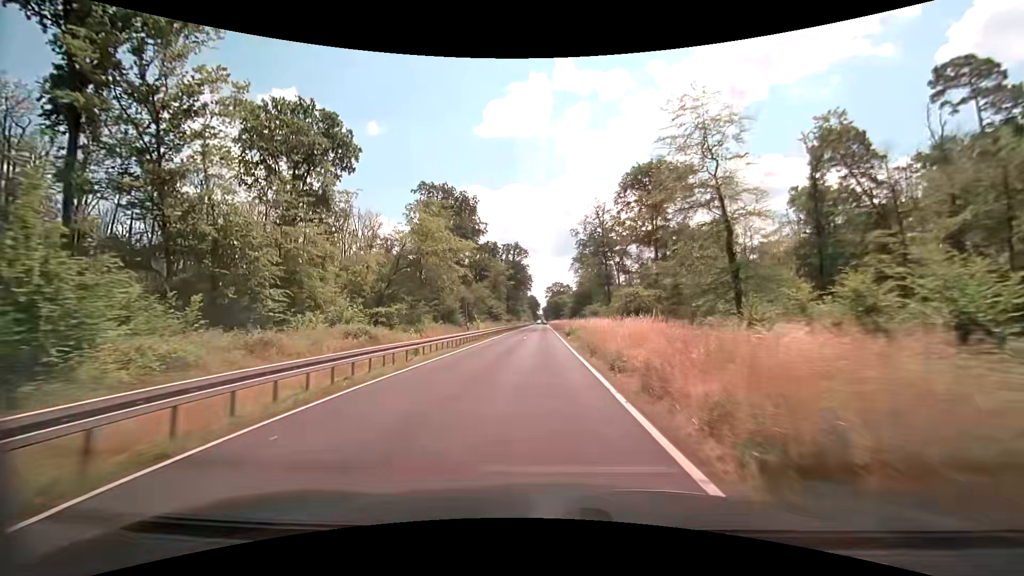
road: secondary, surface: asphalt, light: Day
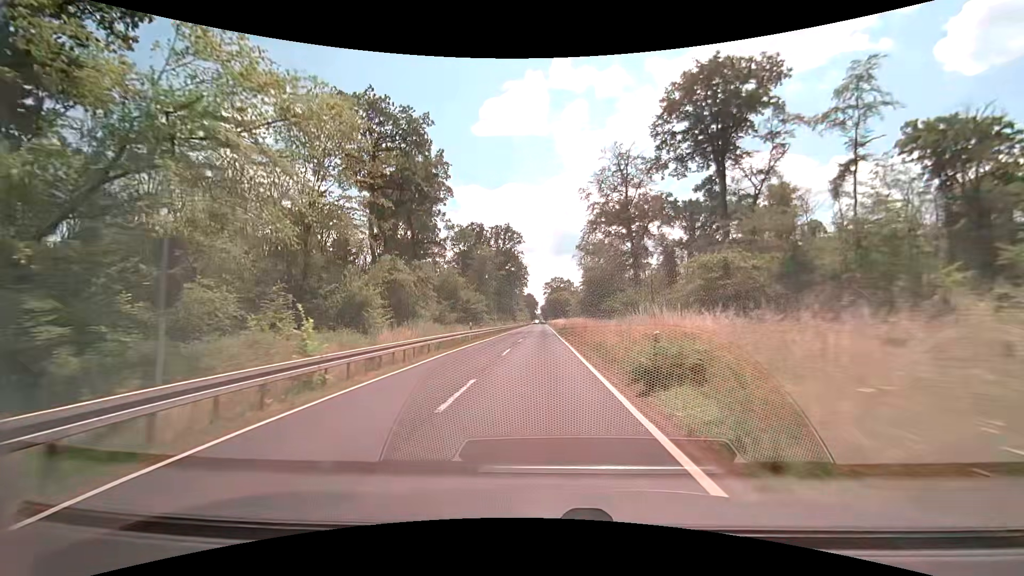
(+0.1, +31.1) m; 0°
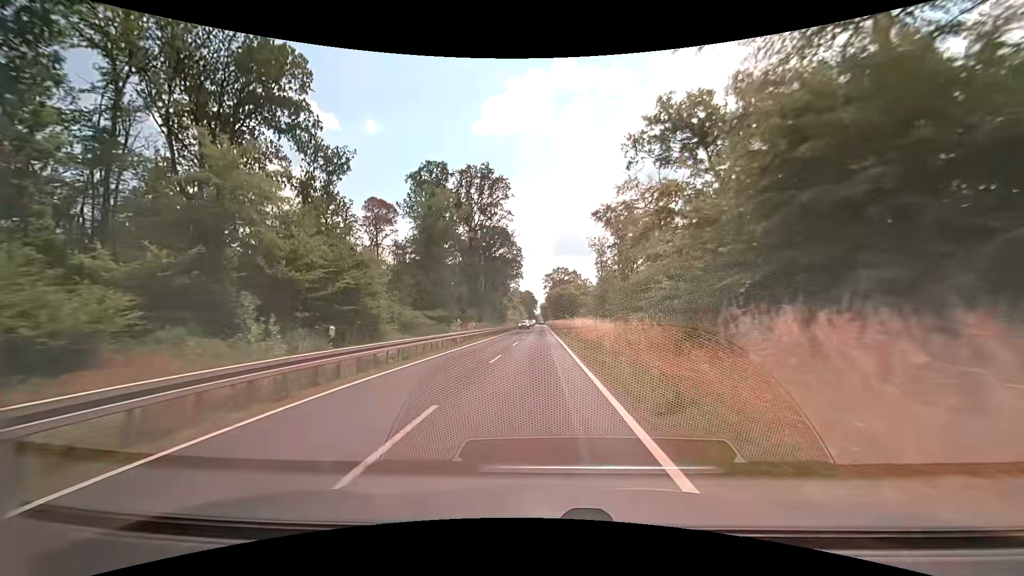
(+0.5, +51.0) m; +1°
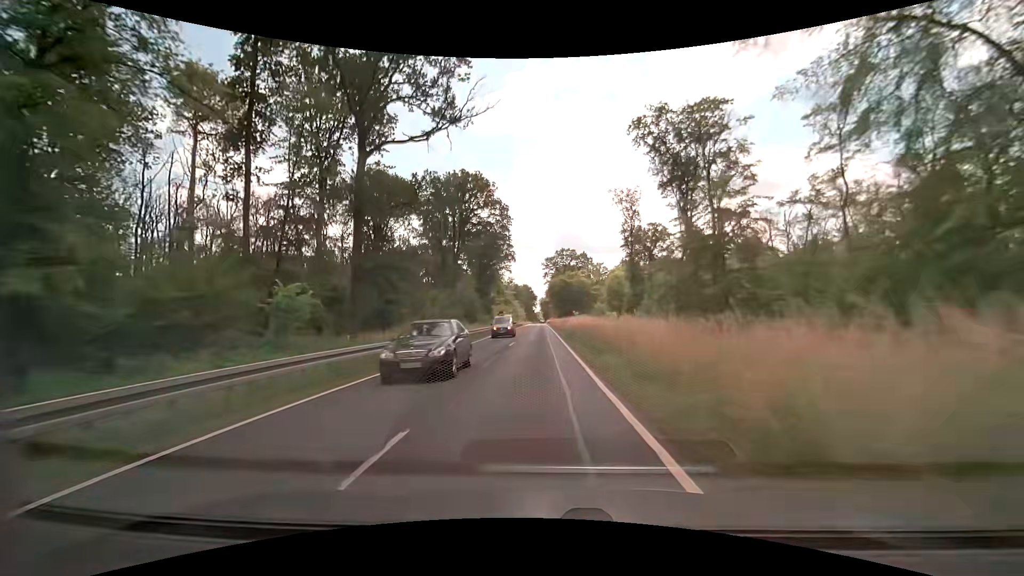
(-0.1, +50.0) m; 0°
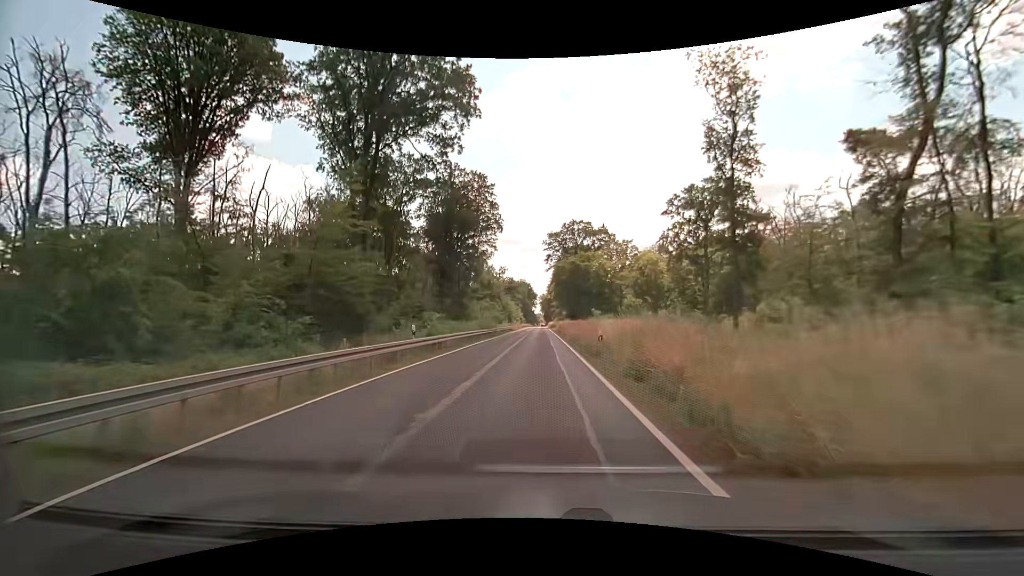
(-0.2, +49.3) m; 0°
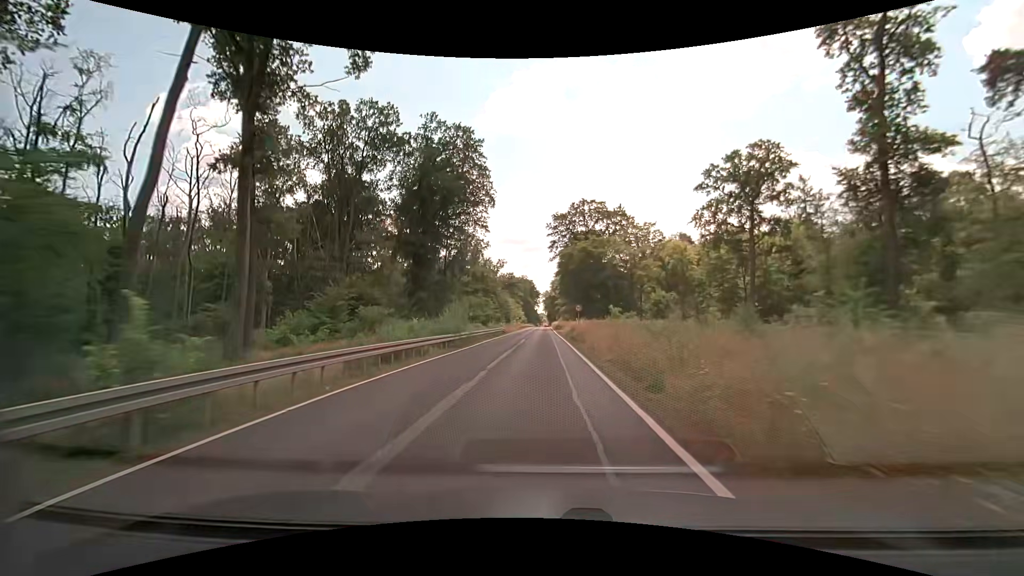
(-0.1, +19.7) m; -1°
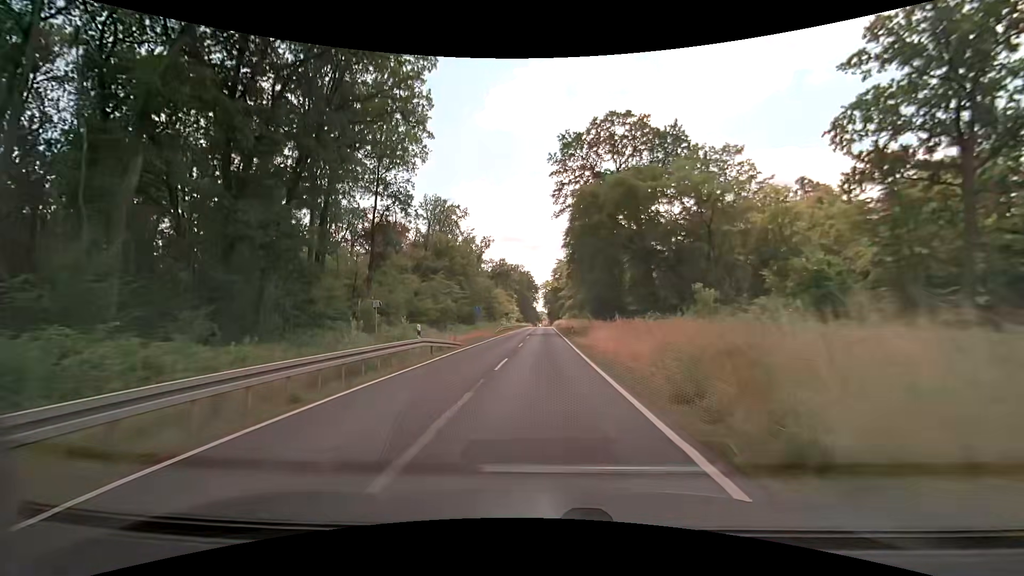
(+0.2, +39.3) m; 0°
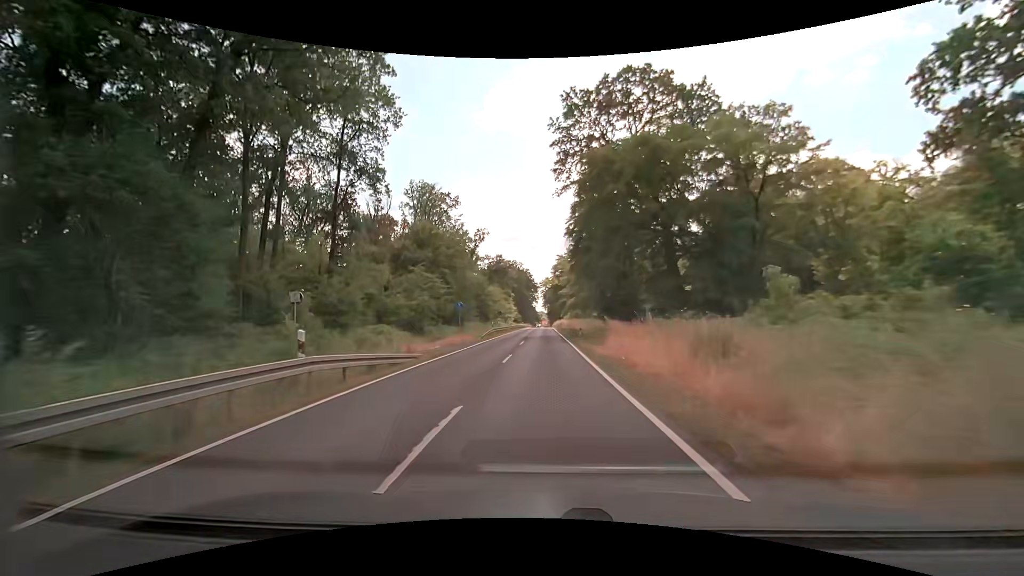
(0.0, +9.8) m; 0°
(0, +10) (0, +20) (0, +30) (0, +40) (0, +50) (0, +60) (0, +70) (0, +80) (0, +90) (0, +100) m
